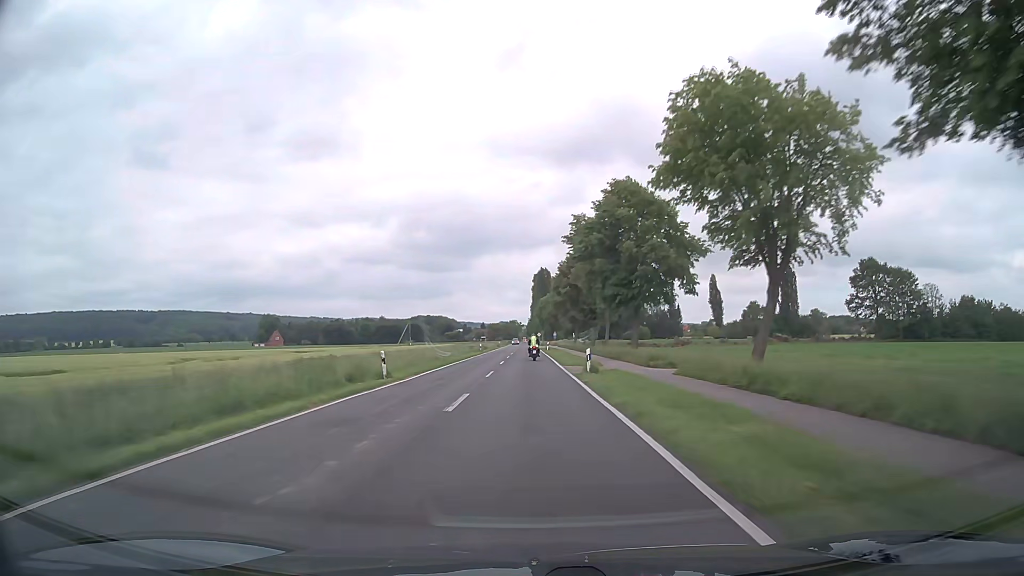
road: secondary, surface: asphalt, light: Day
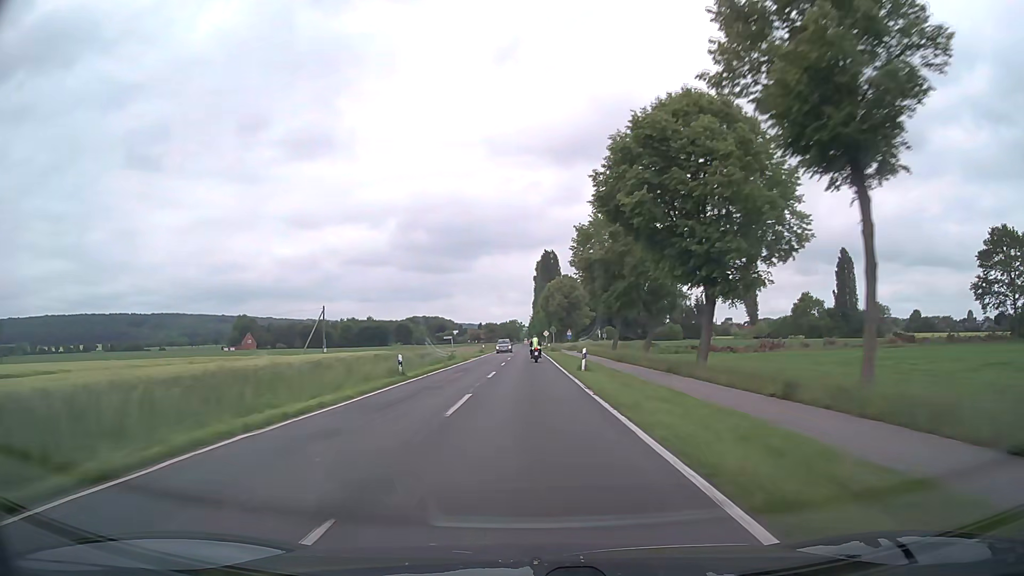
(0.0, +47.5) m; 0°
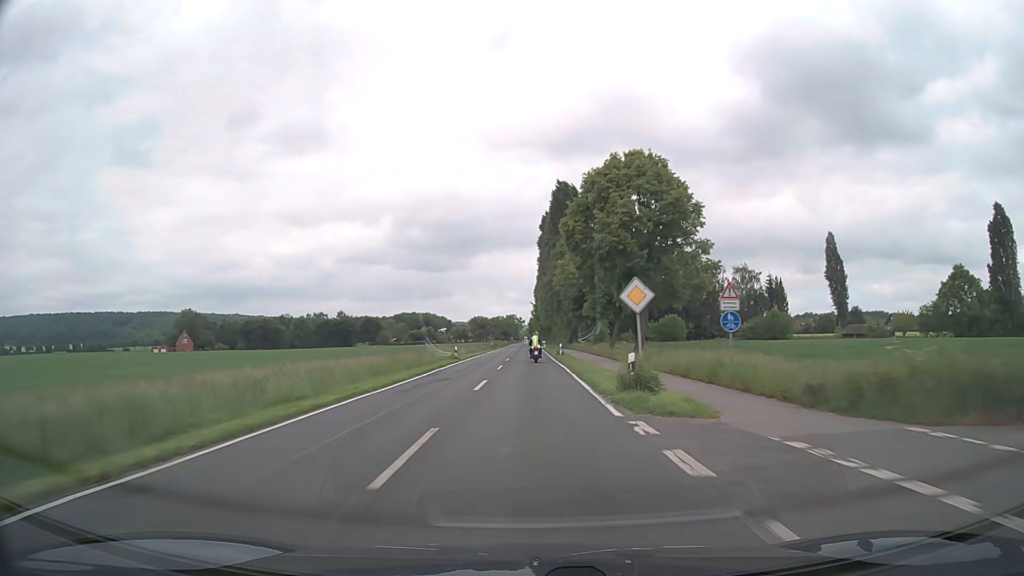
(-0.5, +78.8) m; 0°
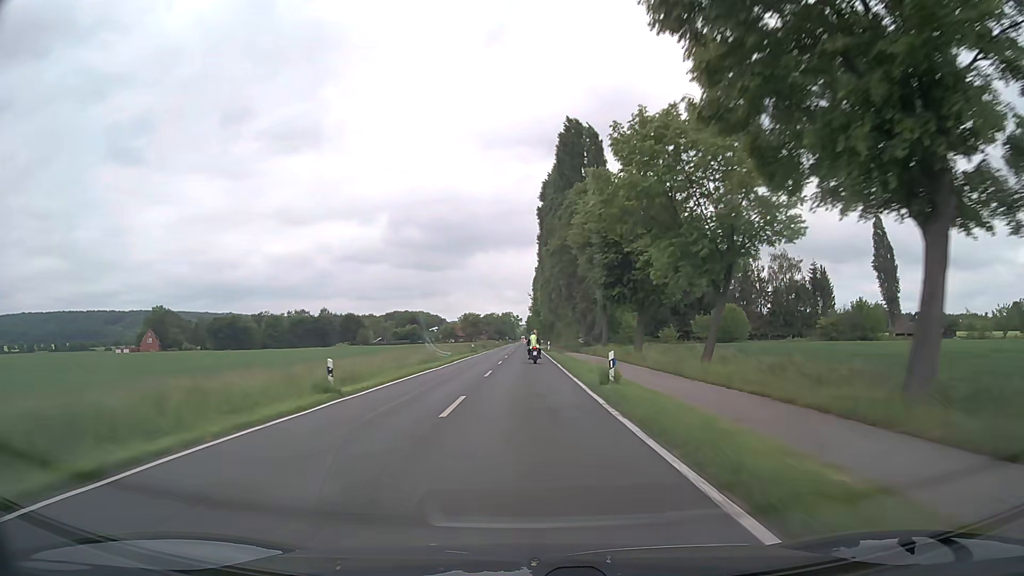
(+0.1, +30.4) m; 0°
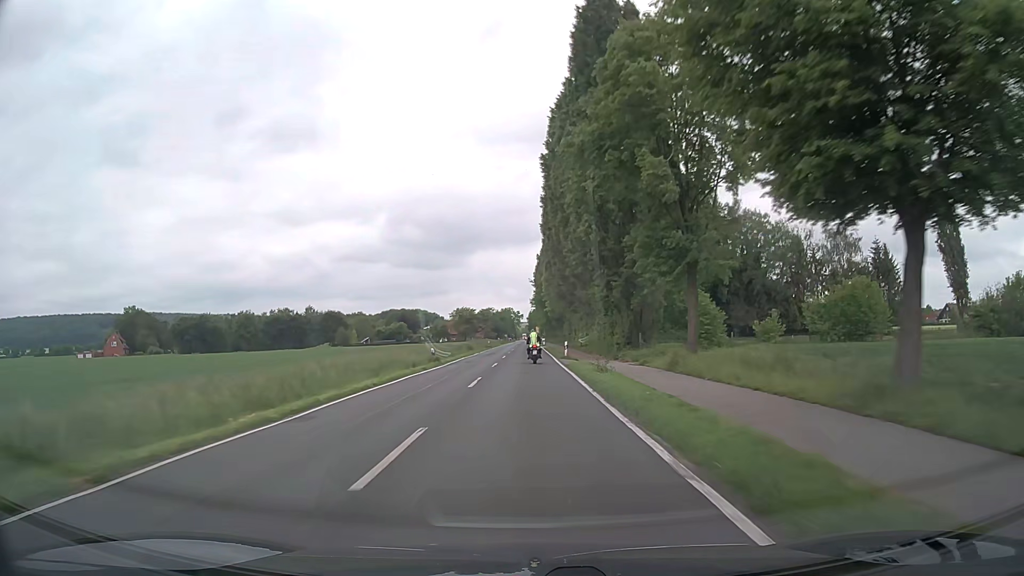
(0.0, +29.4) m; 0°
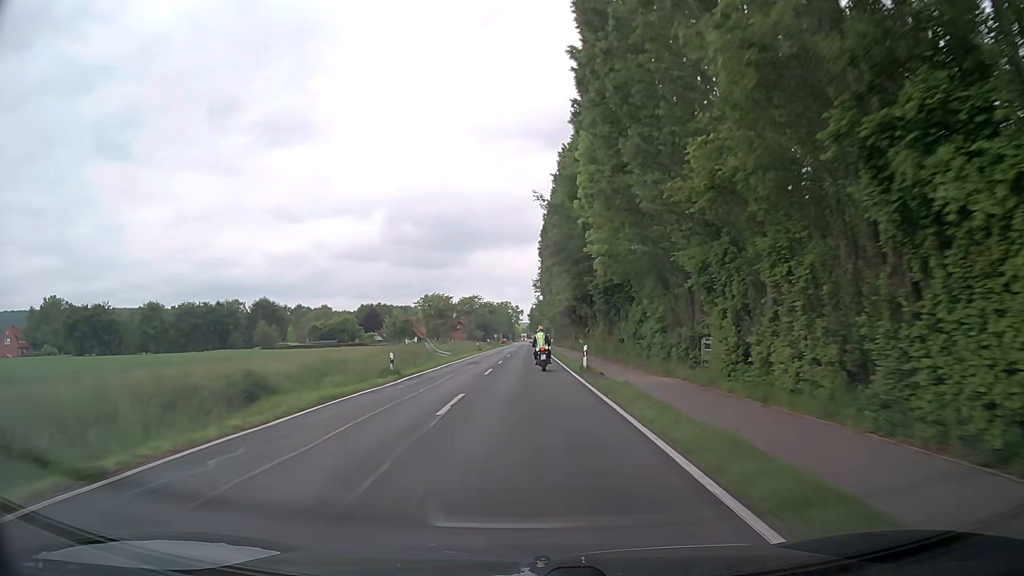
(0.0, +65.9) m; 0°
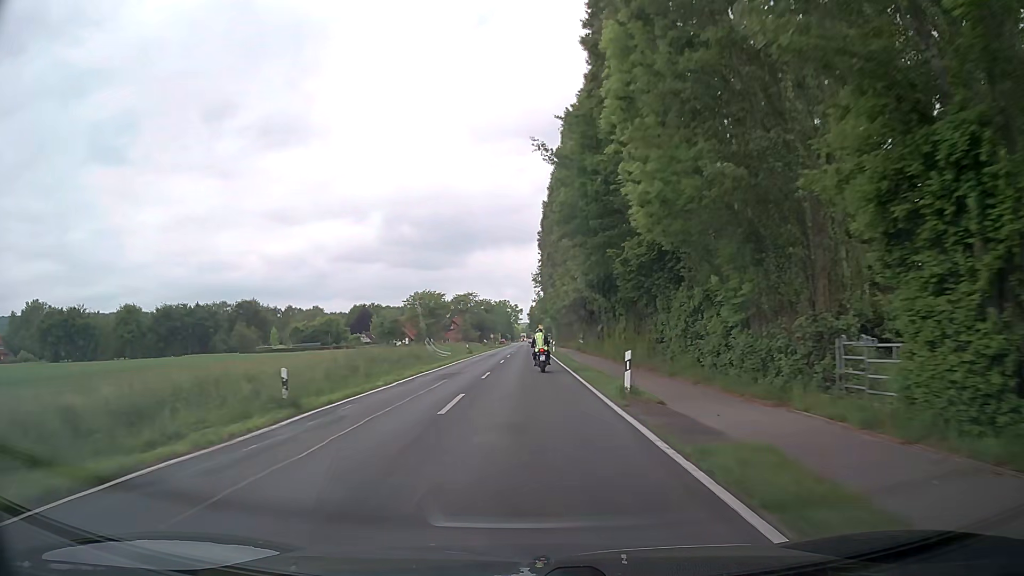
(0.0, +11.8) m; 0°
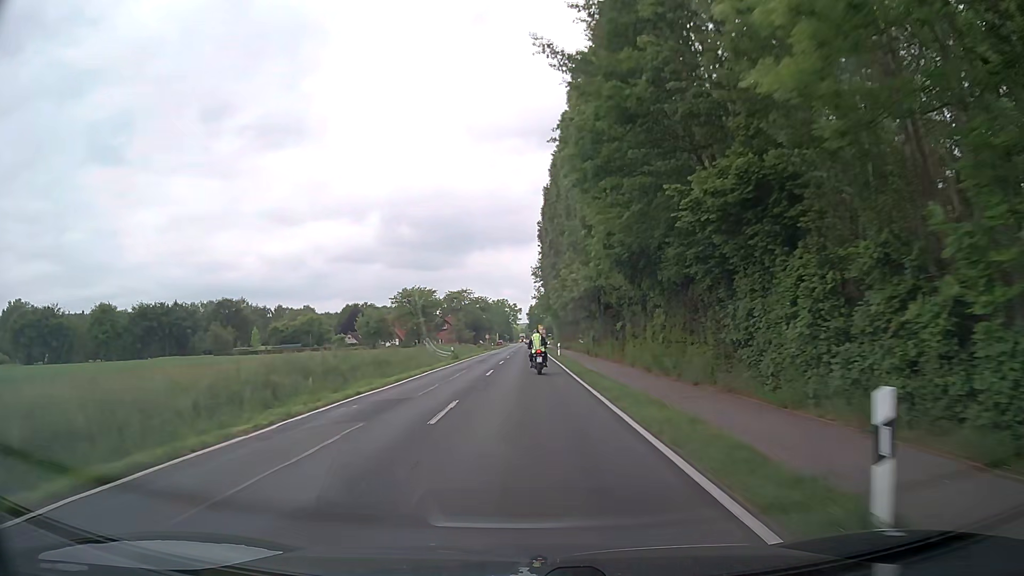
(0.0, +11.4) m; 0°
(0, +10) (0, +20) (0, +30) (0, +40) (0, +50) (0, +60) (0, +70) (0, +80) (0, +90) (0, +100) m
